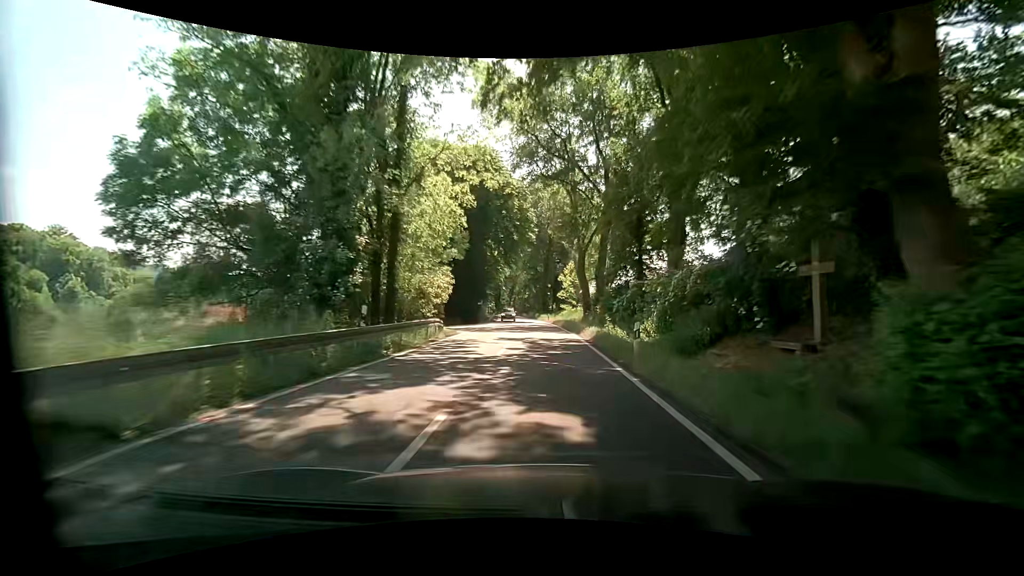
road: secondary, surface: asphalt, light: Day
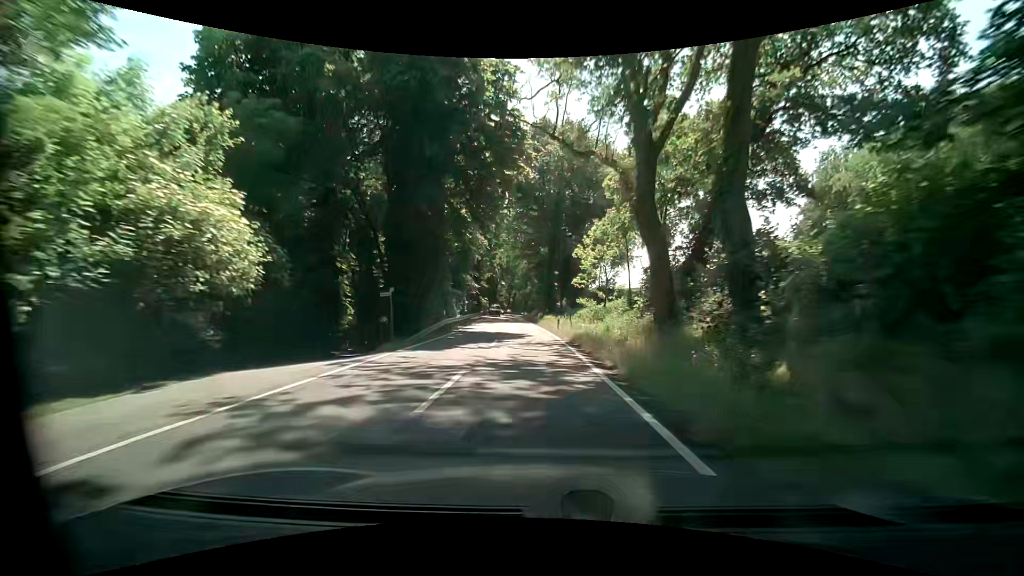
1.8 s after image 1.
(0.0, +31.8) m; 0°
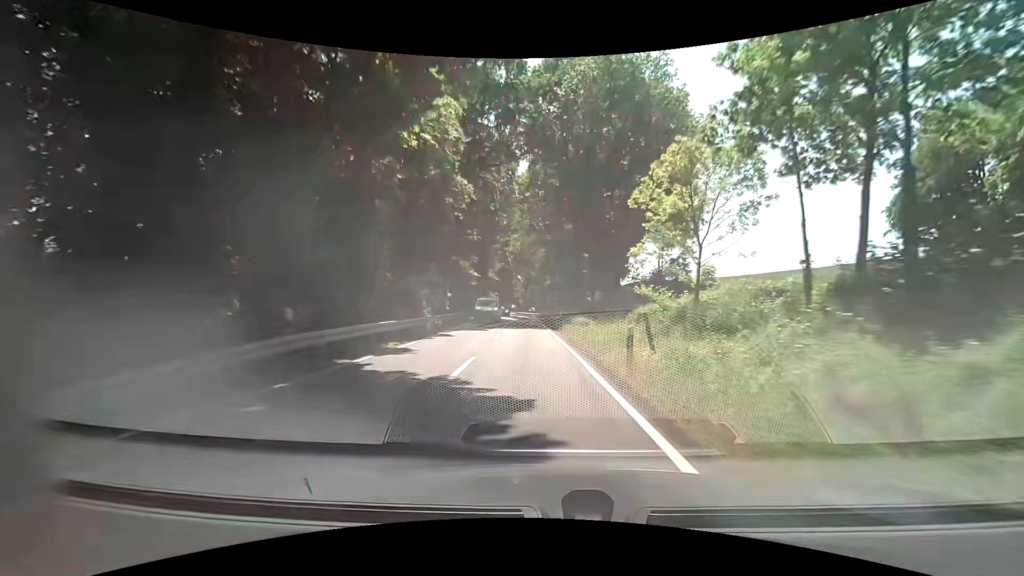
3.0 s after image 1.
(-0.7, +21.2) m; -3°
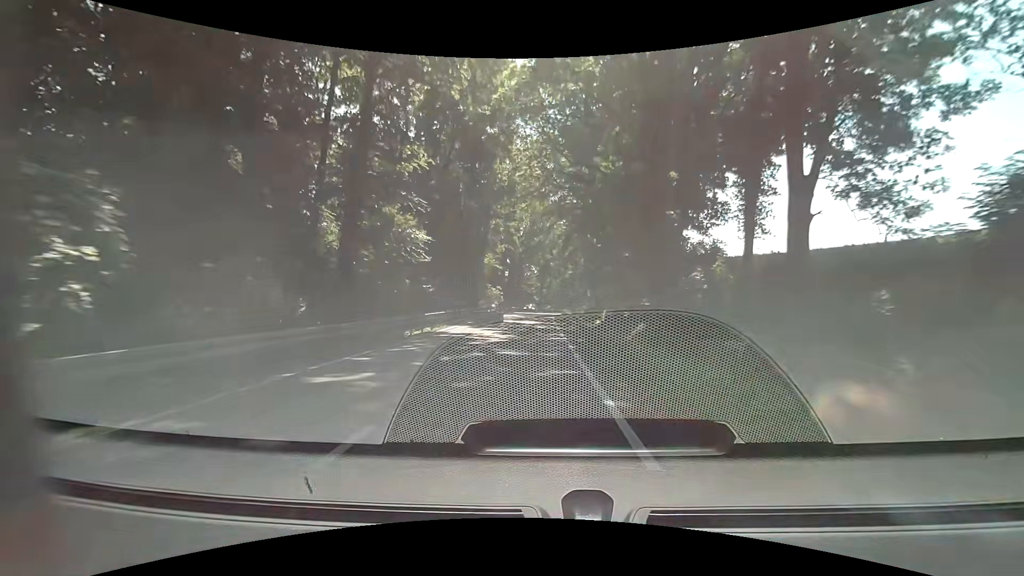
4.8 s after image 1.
(-0.6, +31.8) m; -2°
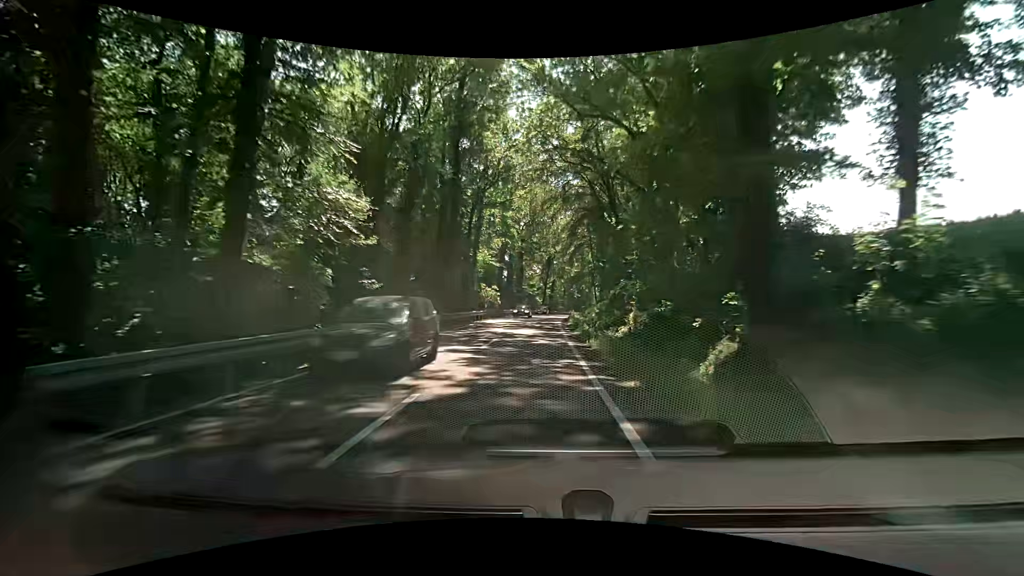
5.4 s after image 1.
(0.0, +10.1) m; 0°
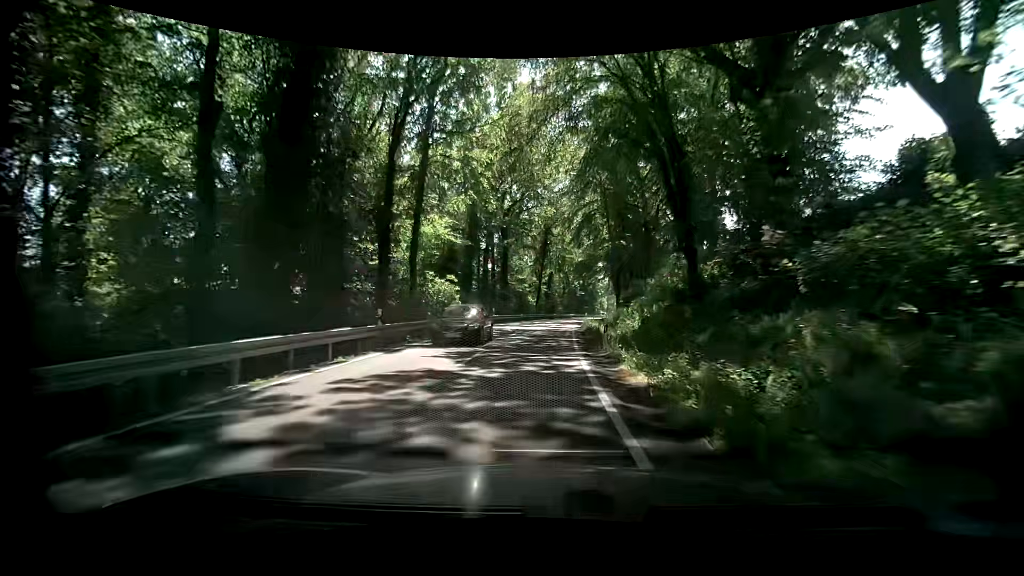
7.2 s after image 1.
(0.0, +27.5) m; 0°
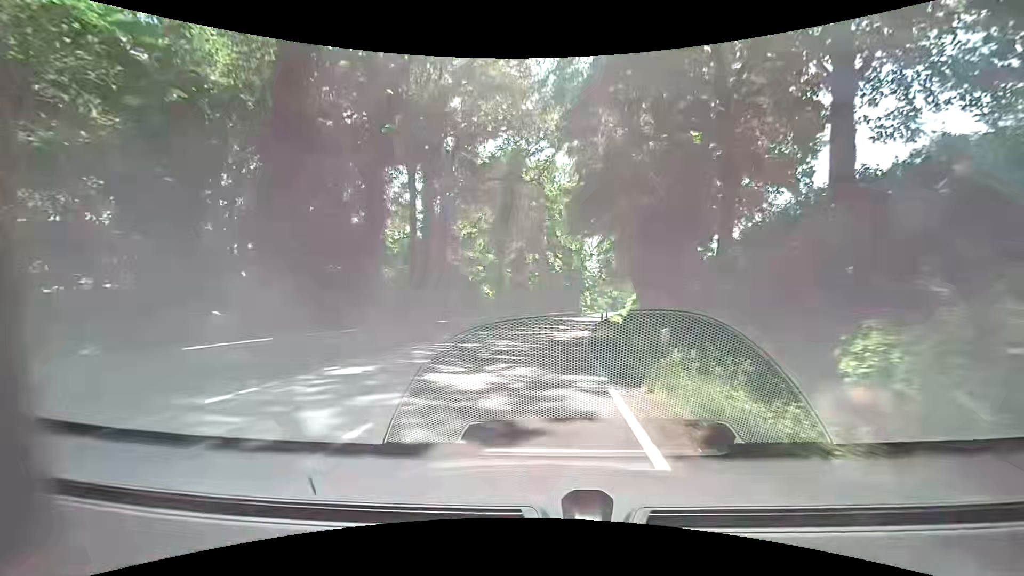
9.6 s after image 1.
(+1.0, +33.1) m; +3°
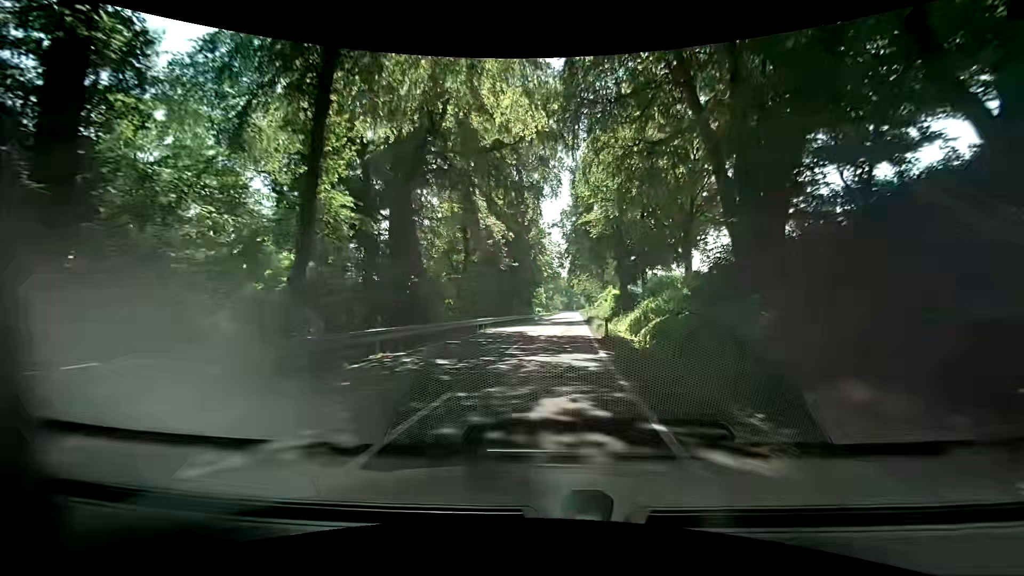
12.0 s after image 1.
(+1.6, +34.1) m; +5°
(0, +10) (+1, +20) (+1, +30) (+2, +40) (+3, +50) (+4, +60) (+4, +70) (+5, +80) (+5, +90) (+6, +100) m
